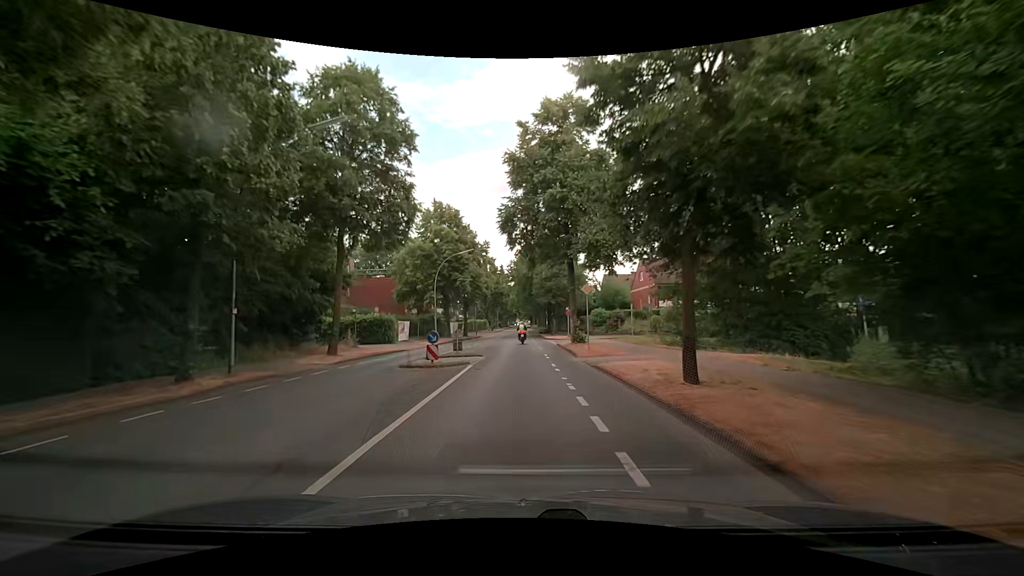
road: secondary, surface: asphalt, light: Day
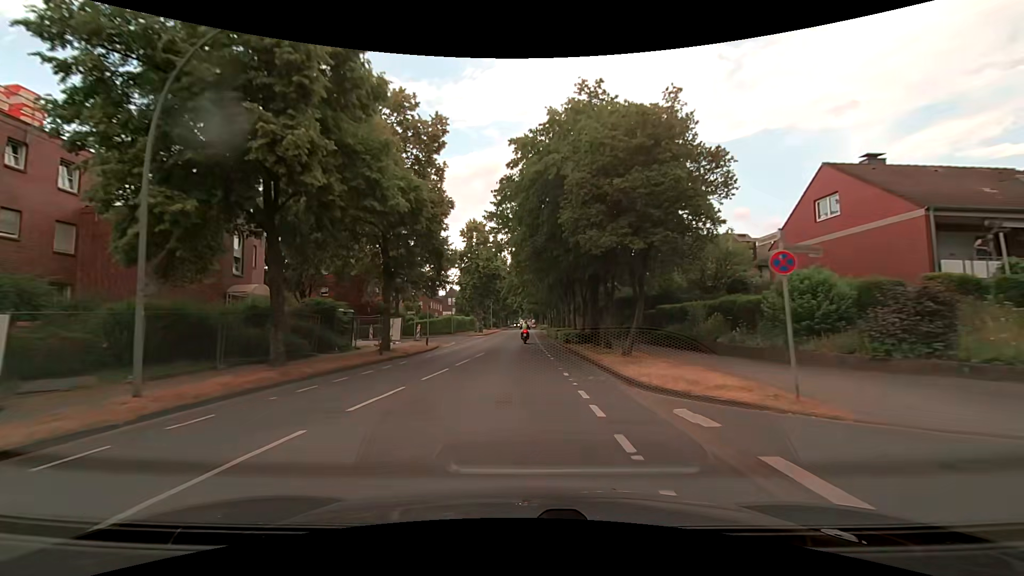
(-0.6, +38.5) m; -1°
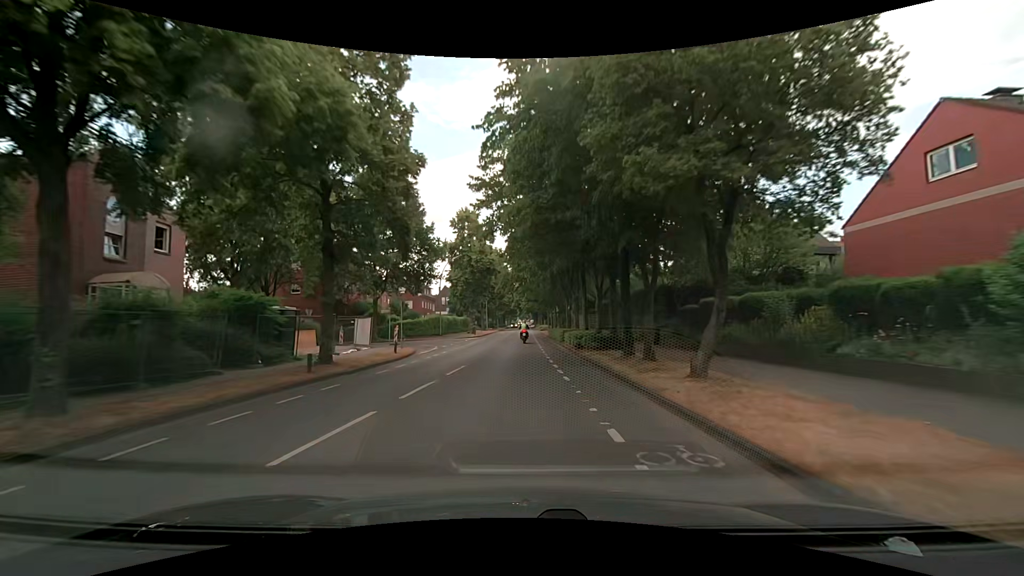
(0.0, +7.6) m; +1°
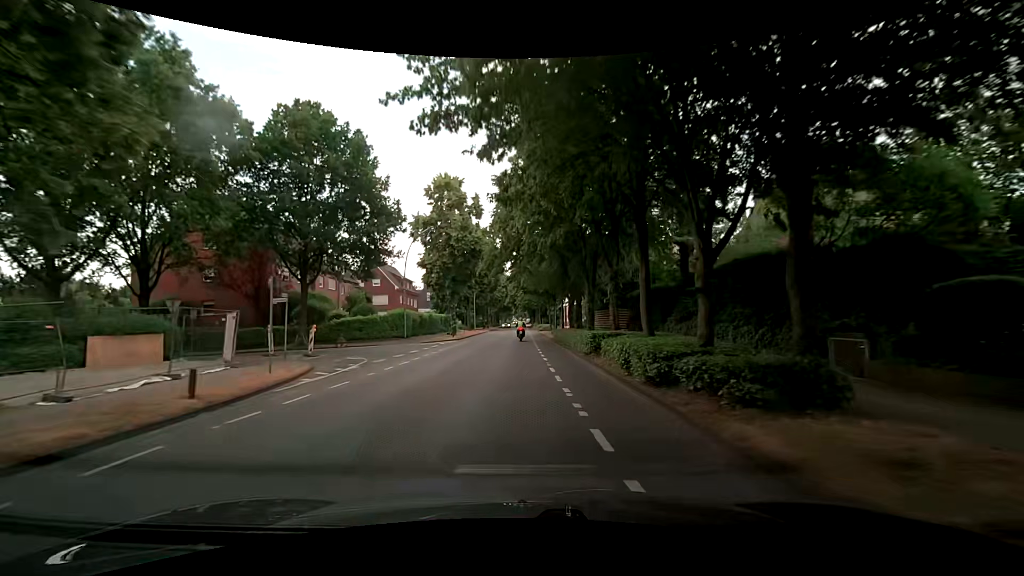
(0.0, +15.1) m; +1°
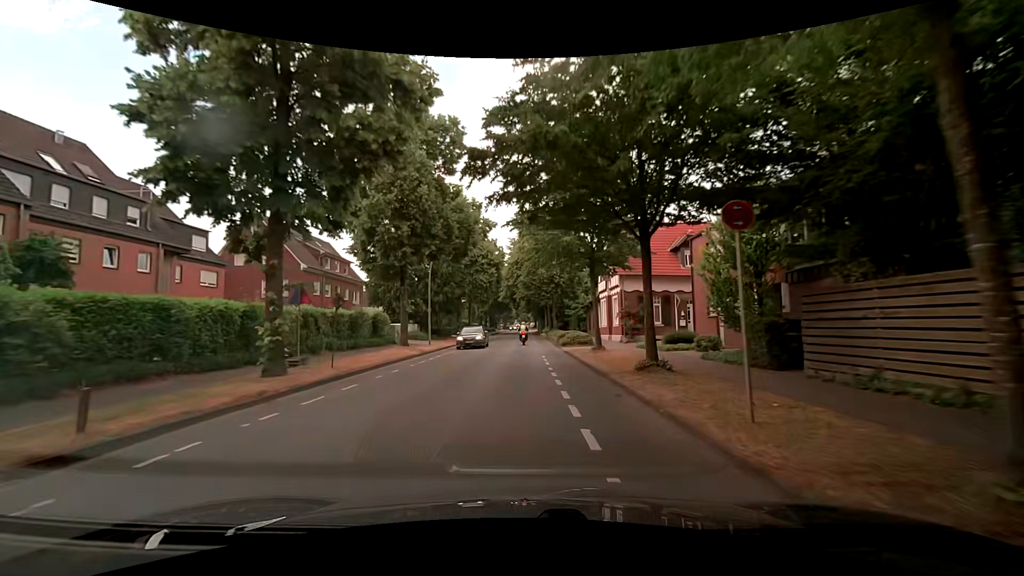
(-0.6, +36.9) m; -2°
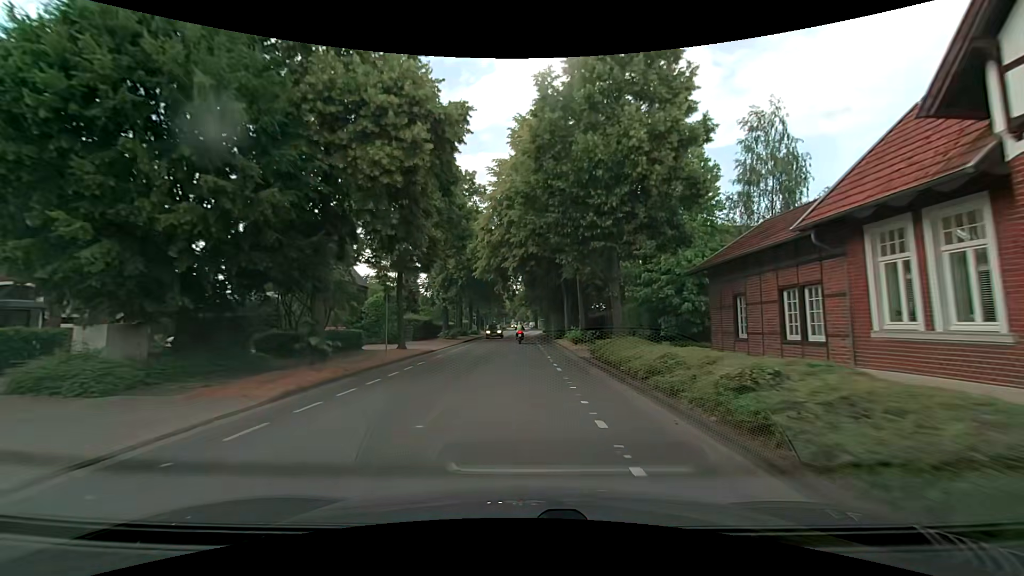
(+0.1, +36.0) m; +1°
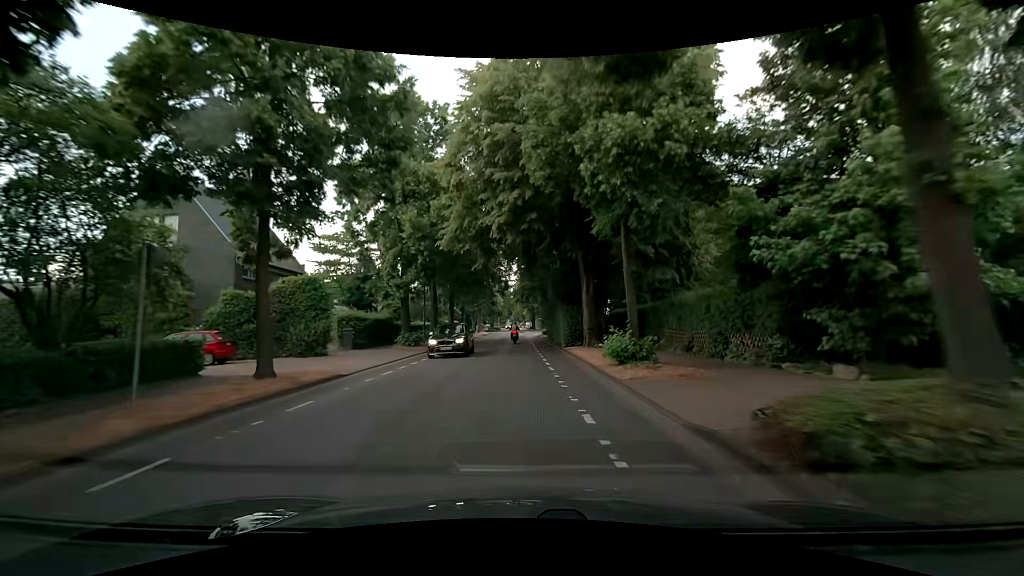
(0.0, +14.3) m; +1°
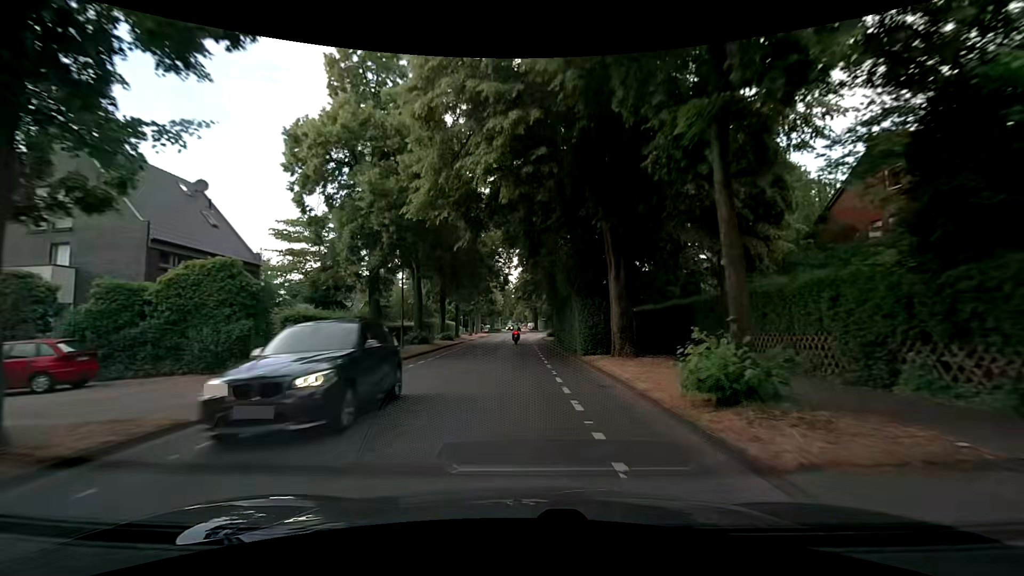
(0.0, +7.1) m; 0°
(0, +10) (0, +20) (0, +30) (0, +40) (-1, +50) (0, +60) (+1, +70) (+2, +80) (+2, +90) (+1, +100) m
